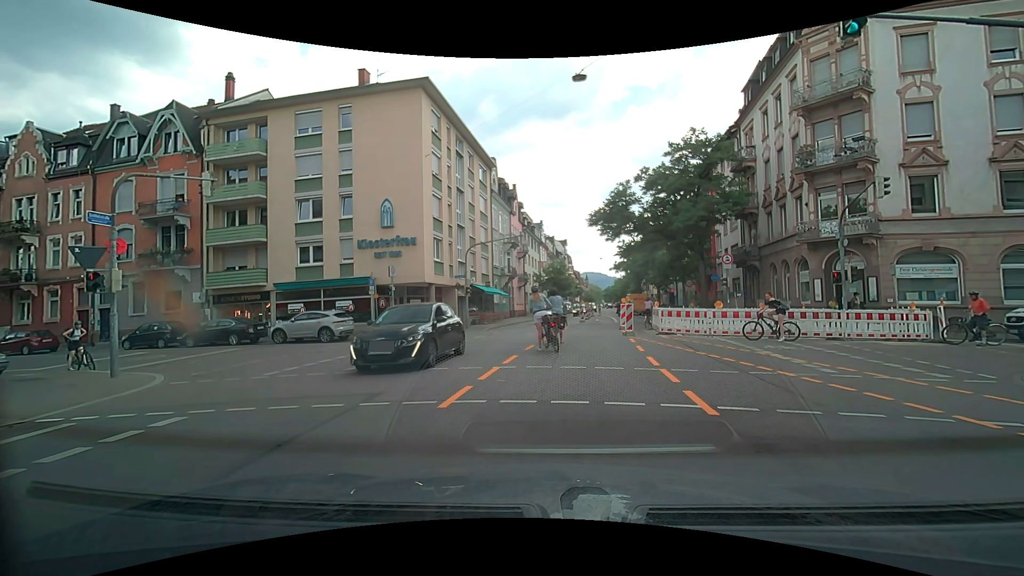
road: secondary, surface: asphalt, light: Day
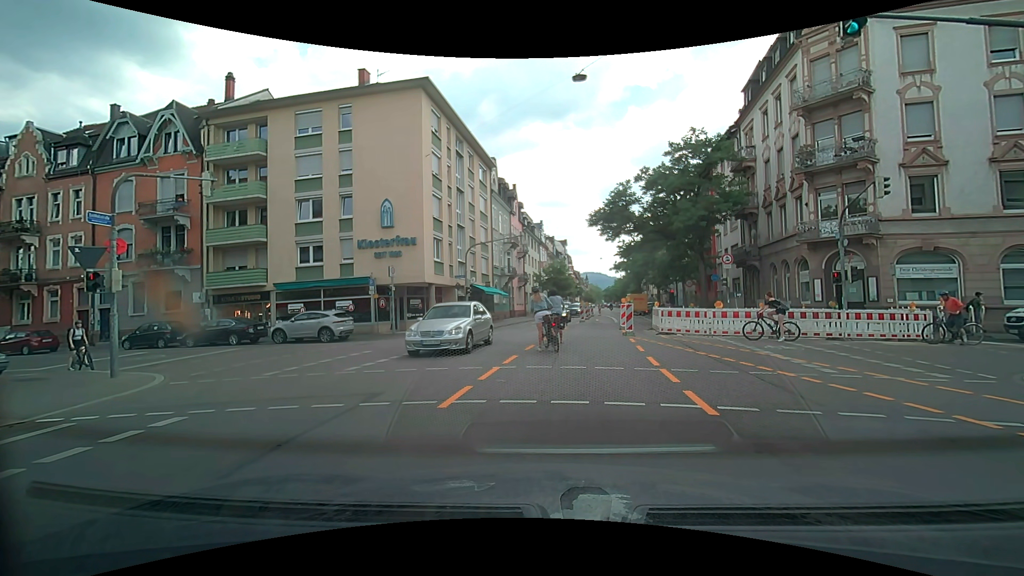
(0.0, 0.0) m; 0°
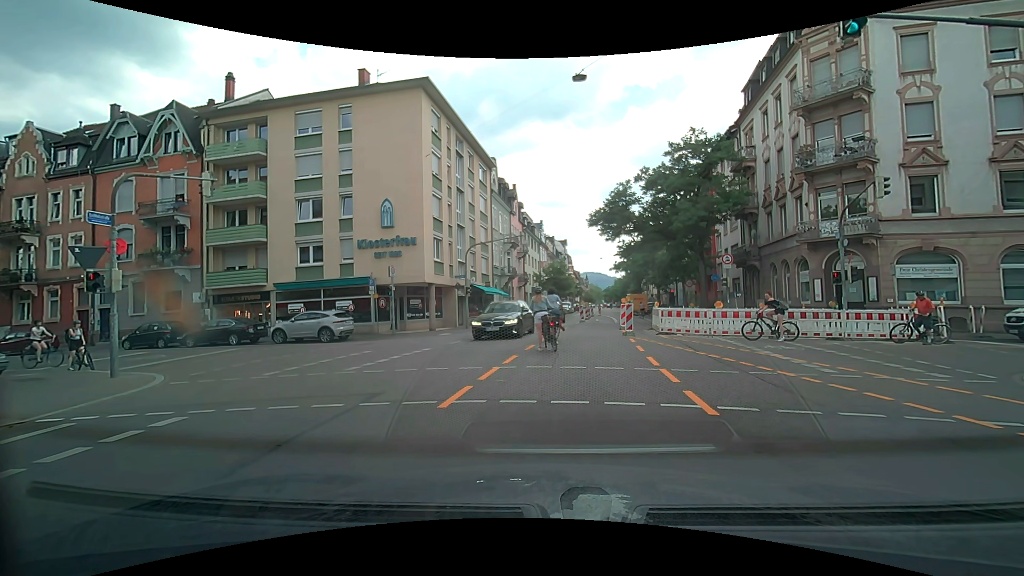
(0.0, 0.0) m; 0°
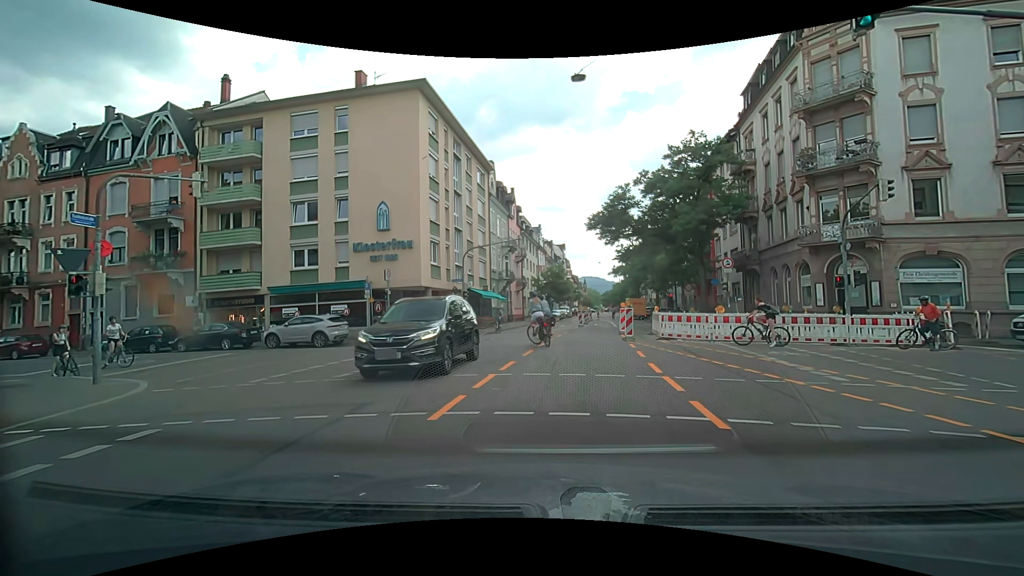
(0.0, +0.4) m; 0°
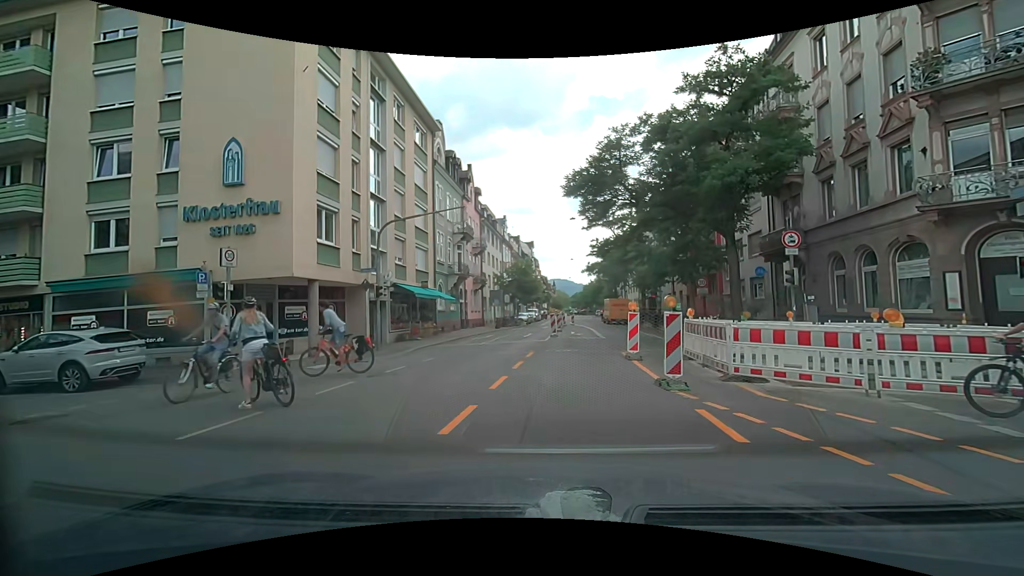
(+0.8, +11.5) m; +6°
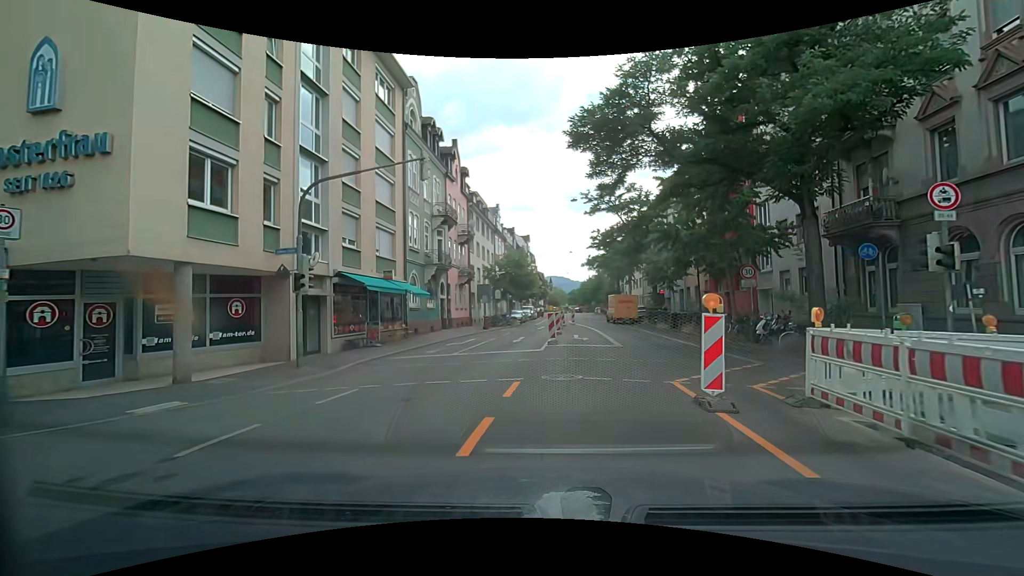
(0.0, +6.7) m; 0°
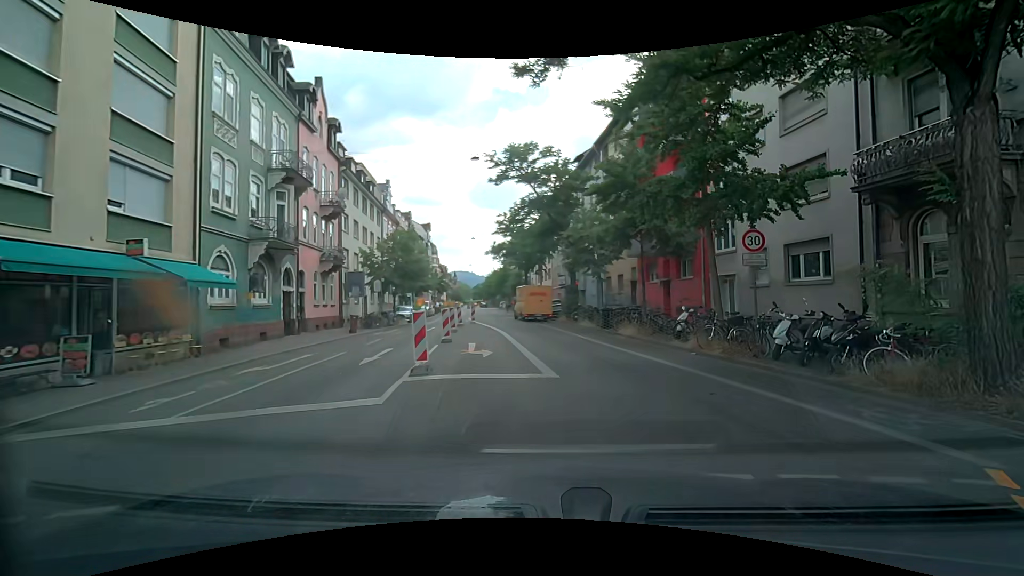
(+0.5, +9.5) m; +13°
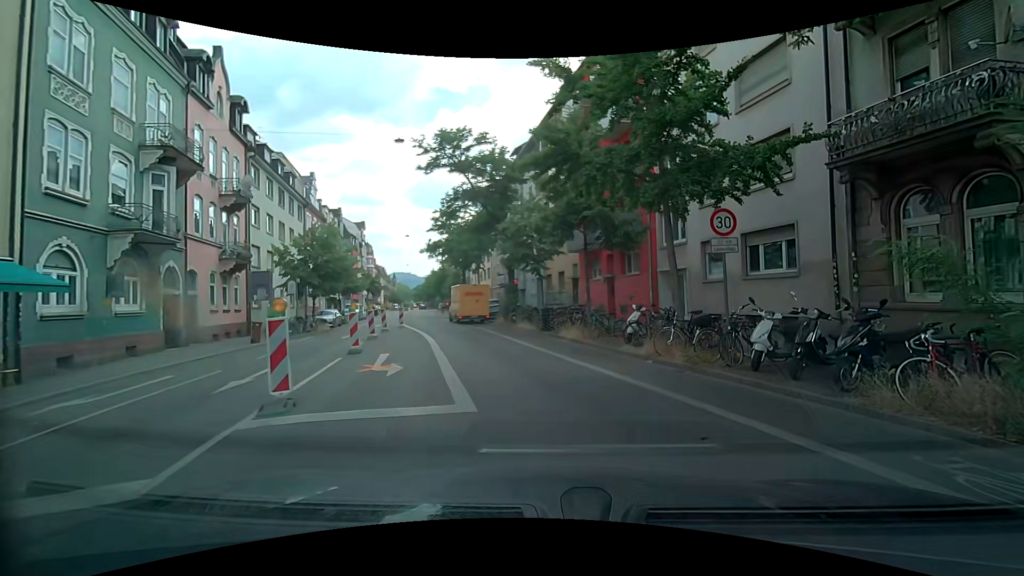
(+0.1, +2.9) m; +6°
(-1, +10) (-3, +20) (-7, +29) (-10, +38) (-13, +48) (-16, +57) (-19, +67) (-22, +77) (-24, +86) (-27, +96) m
